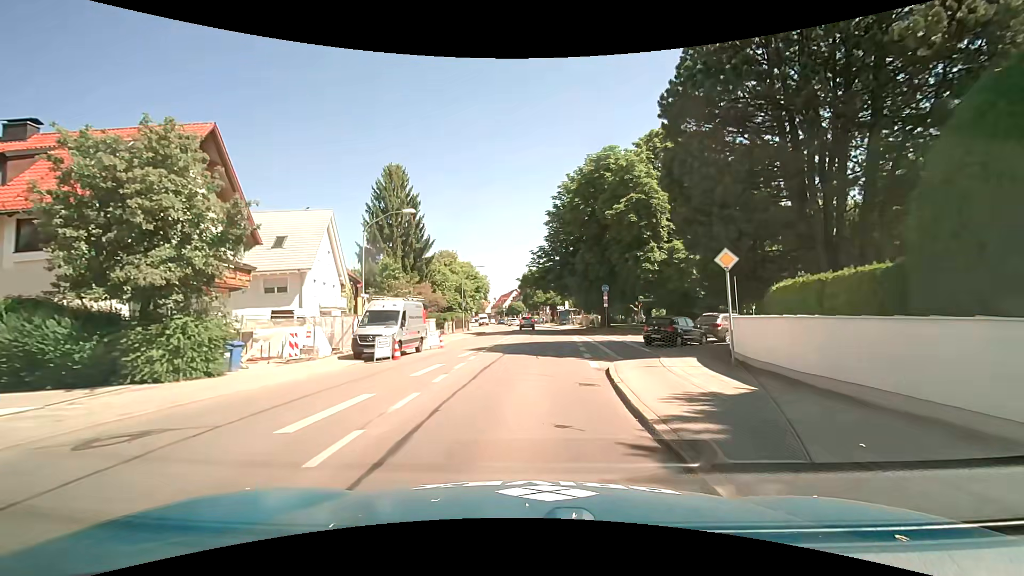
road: secondary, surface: asphalt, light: Day
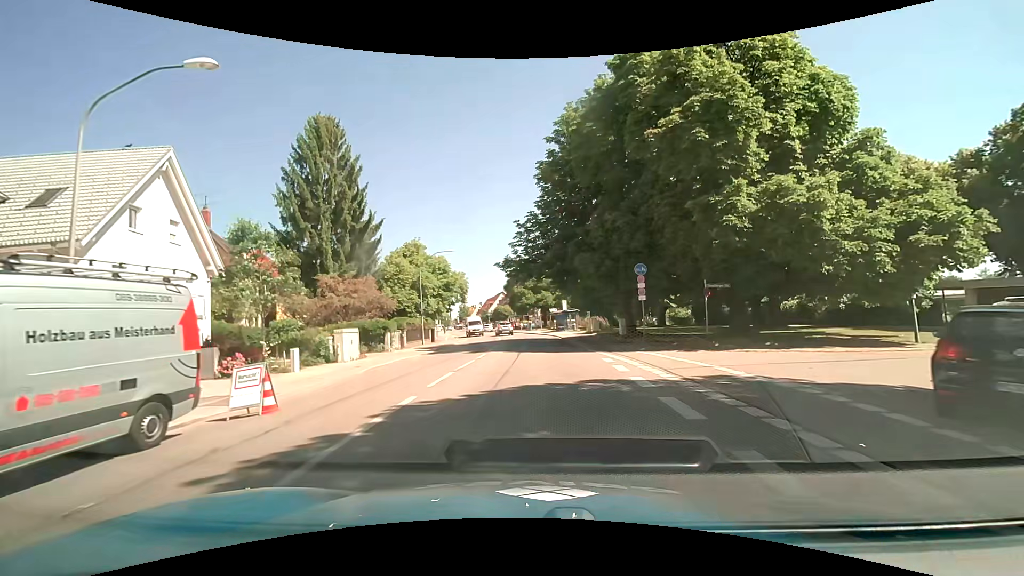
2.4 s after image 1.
(0.0, +17.6) m; +1°
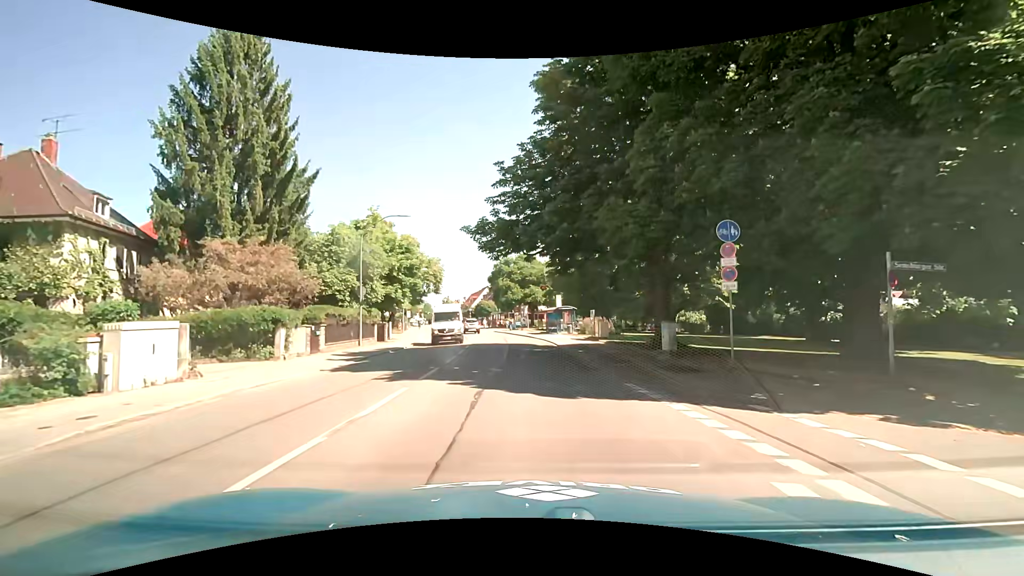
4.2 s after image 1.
(+0.2, +12.5) m; +2°
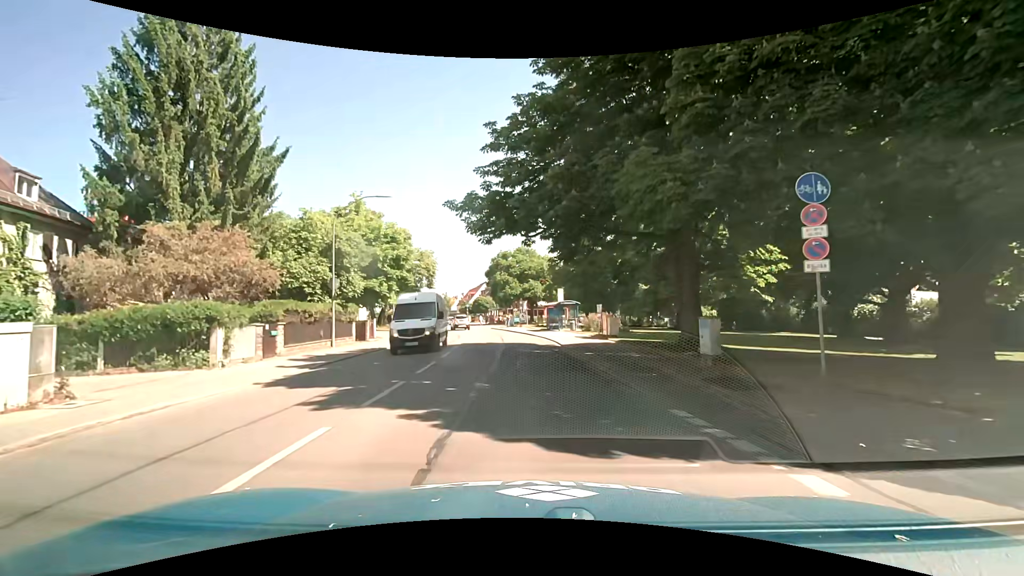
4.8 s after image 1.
(0.0, +4.1) m; +1°
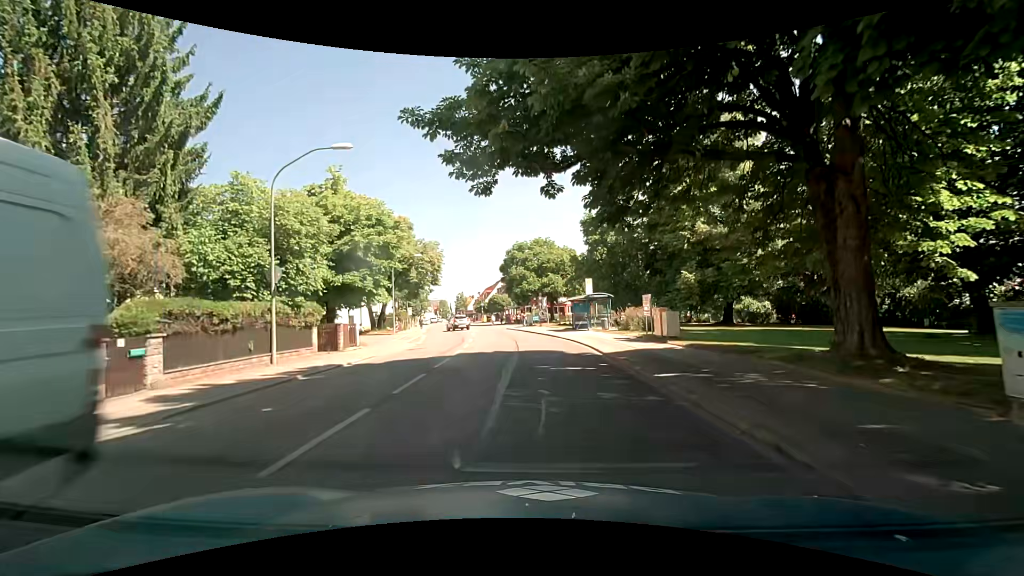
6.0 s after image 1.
(-0.2, +8.1) m; -3°
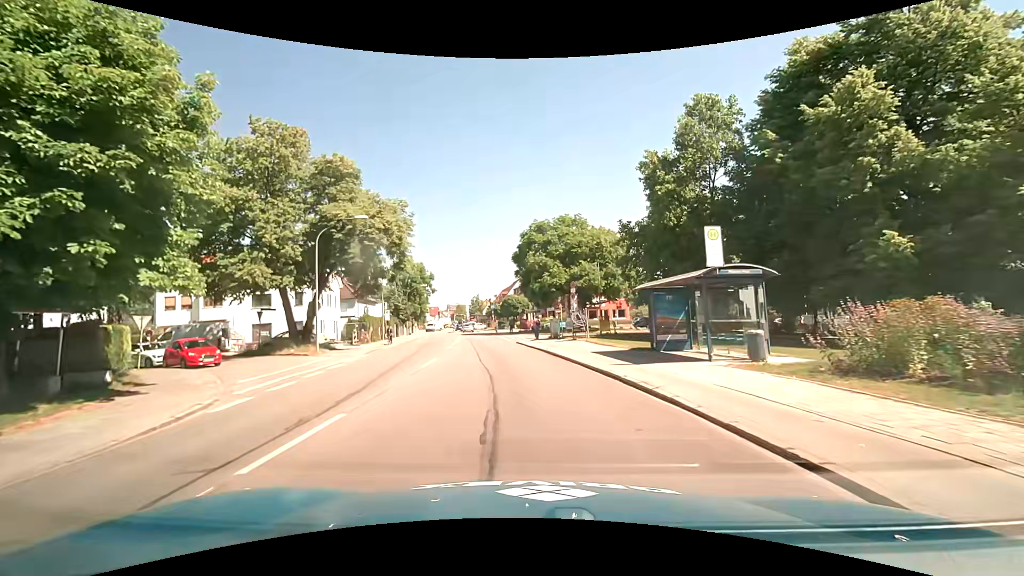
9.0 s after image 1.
(-0.1, +22.3) m; -2°
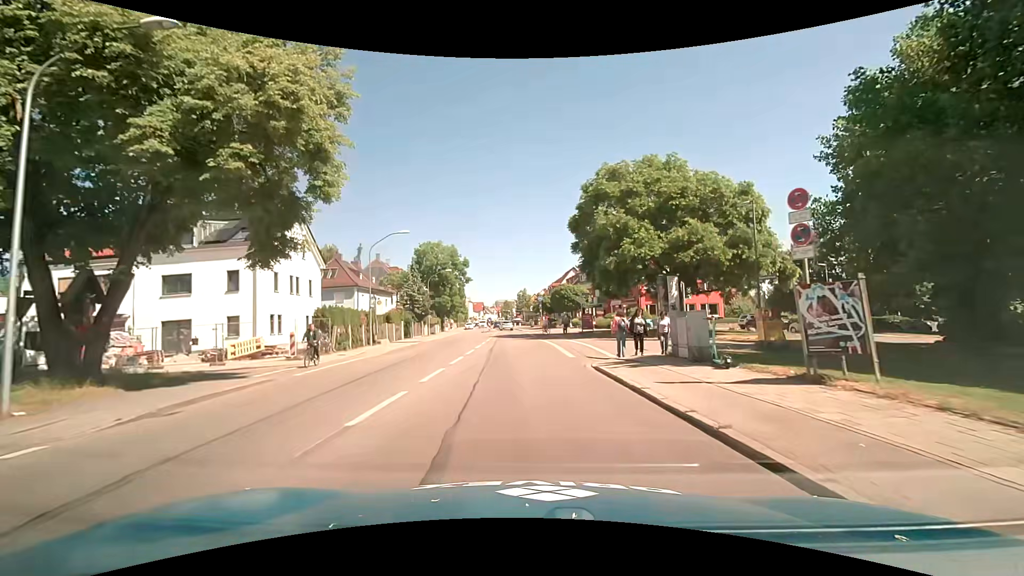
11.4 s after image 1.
(-1.2, +20.5) m; -6°
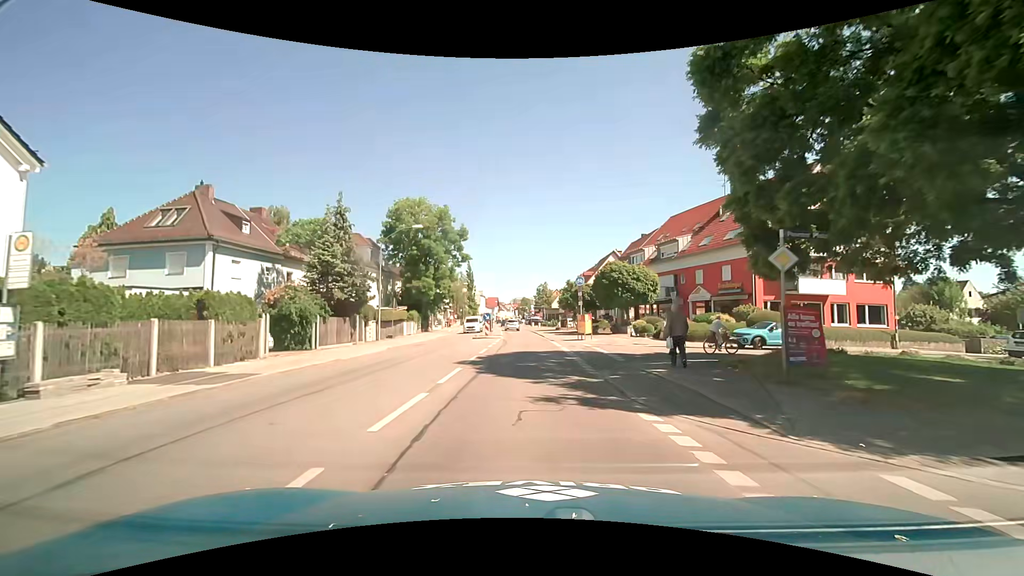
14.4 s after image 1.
(-0.6, +27.8) m; -2°
(0, +10) (0, +20) (0, +30) (0, +40) (-1, +50) (-1, +60) (-2, +70) (-3, +80) (-4, +90) (-4, +100) m
